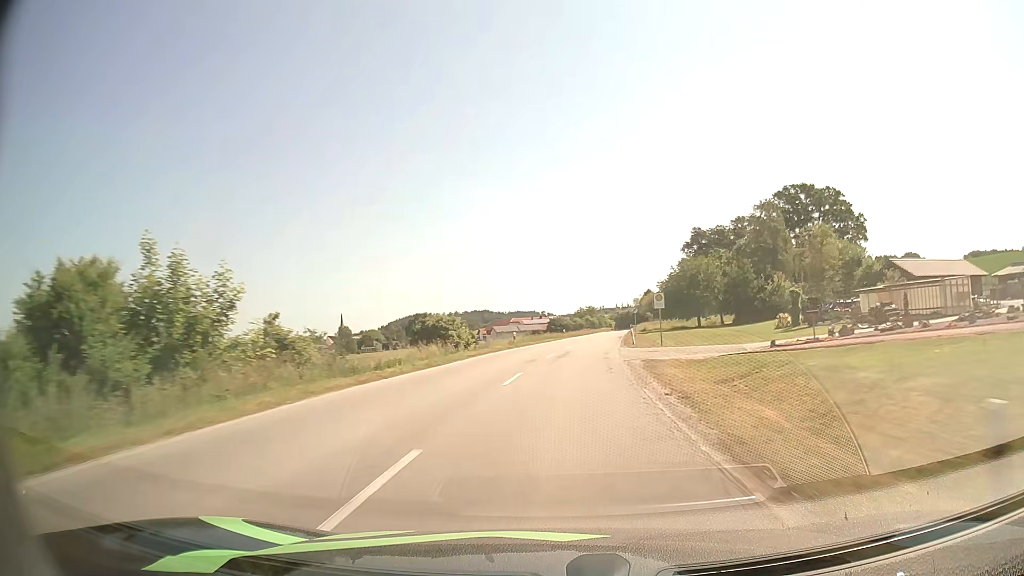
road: secondary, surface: asphalt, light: Day
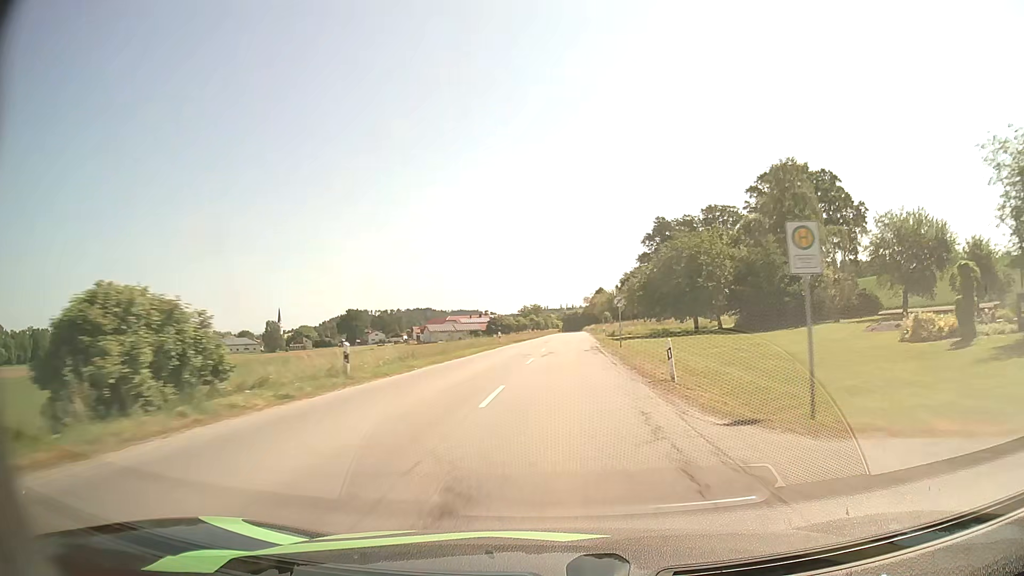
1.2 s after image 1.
(+1.3, +28.5) m; +5°
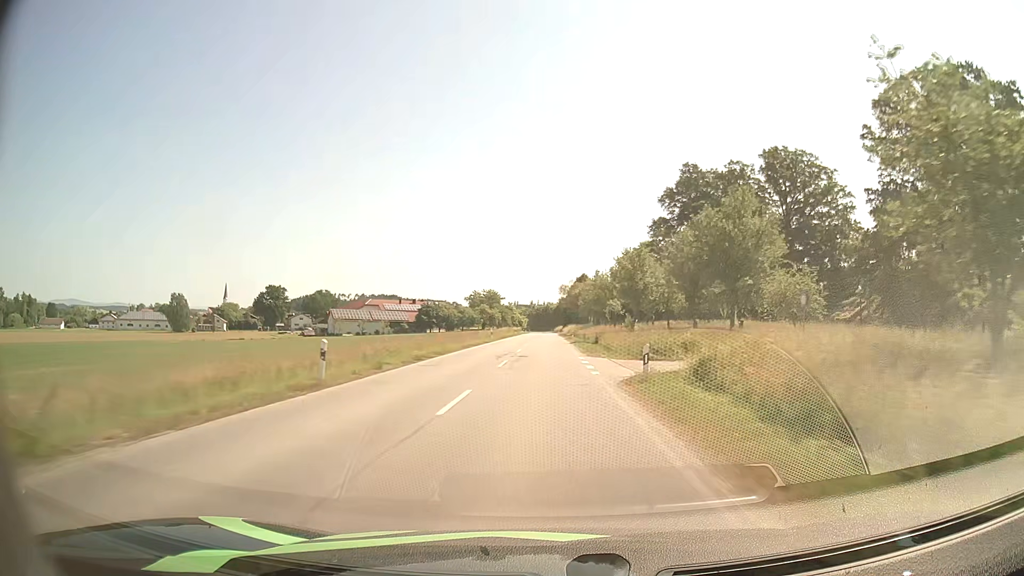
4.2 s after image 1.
(+3.1, +72.9) m; +3°
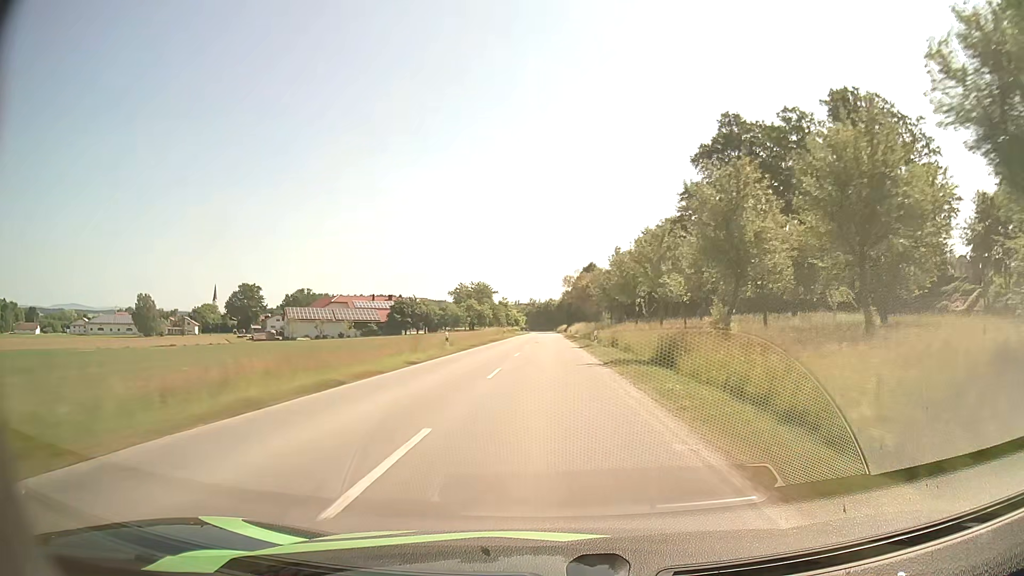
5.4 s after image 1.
(+0.1, +29.6) m; 0°
(0, +10) (0, +20) (0, +30) (0, +40) (0, +50) (0, +60) (0, +70) (0, +80) (0, +90) (0, +100) m
